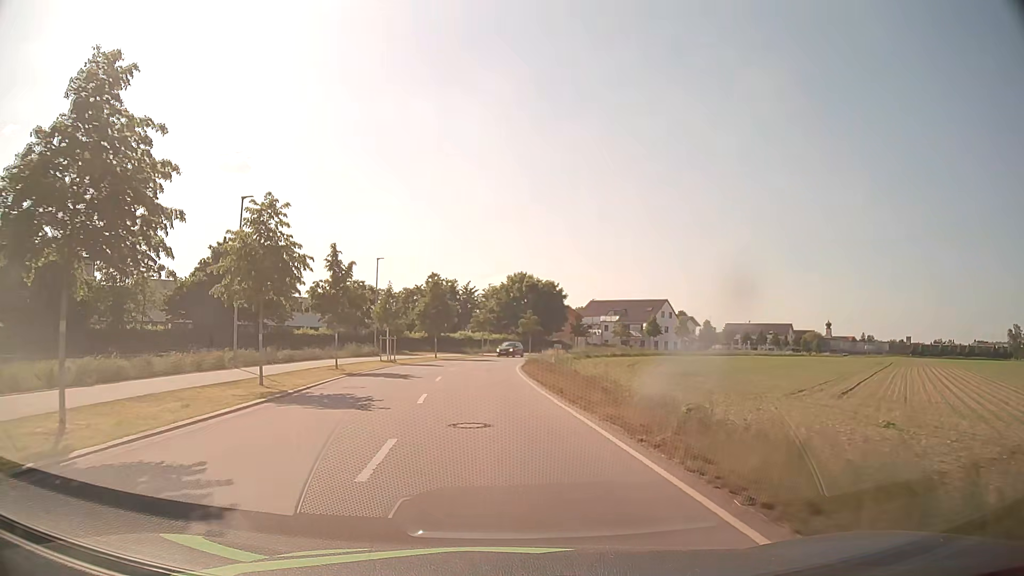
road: unclassified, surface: asphalt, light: Day
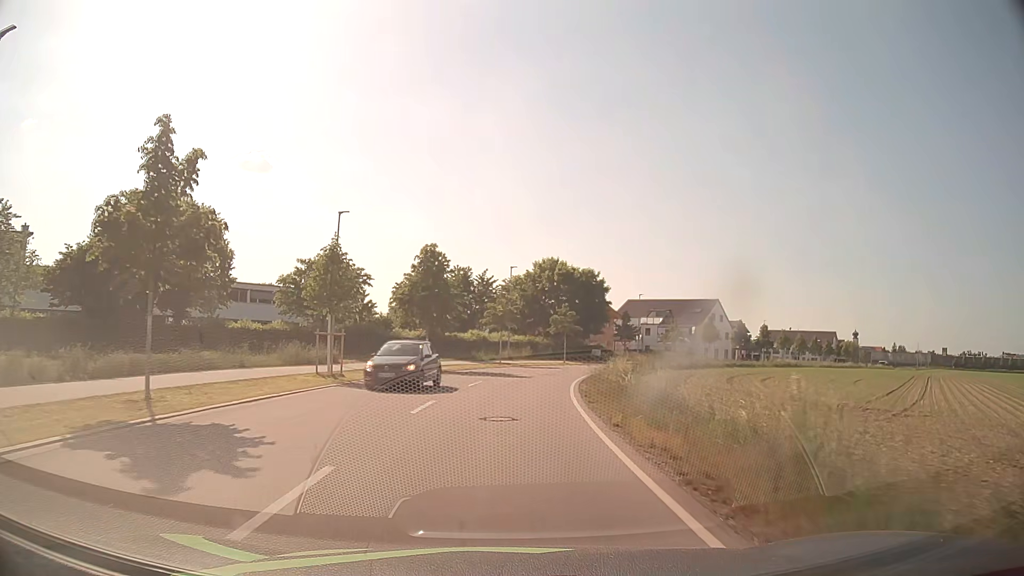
(-0.5, +20.6) m; -2°
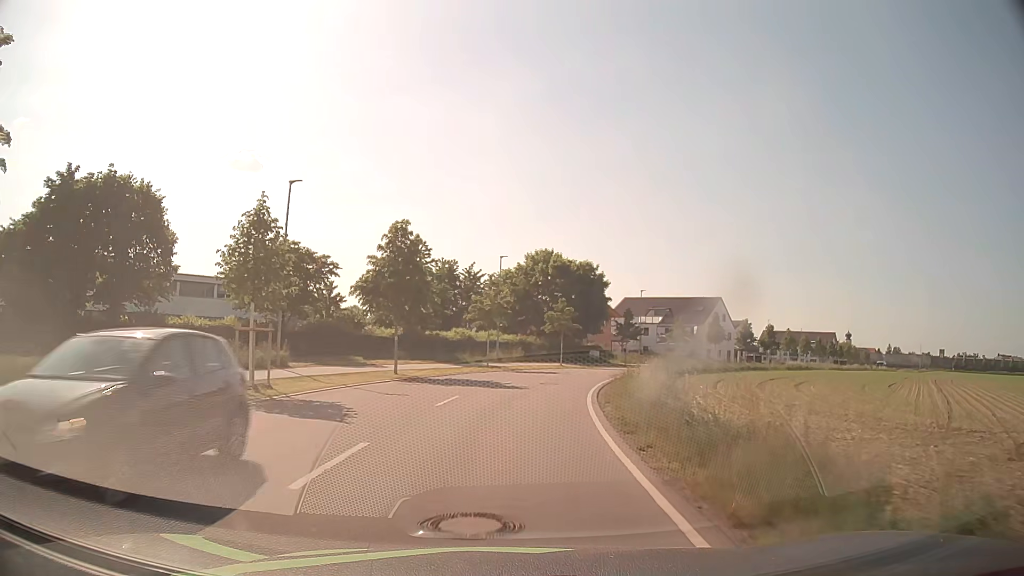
(0.0, +7.1) m; +1°
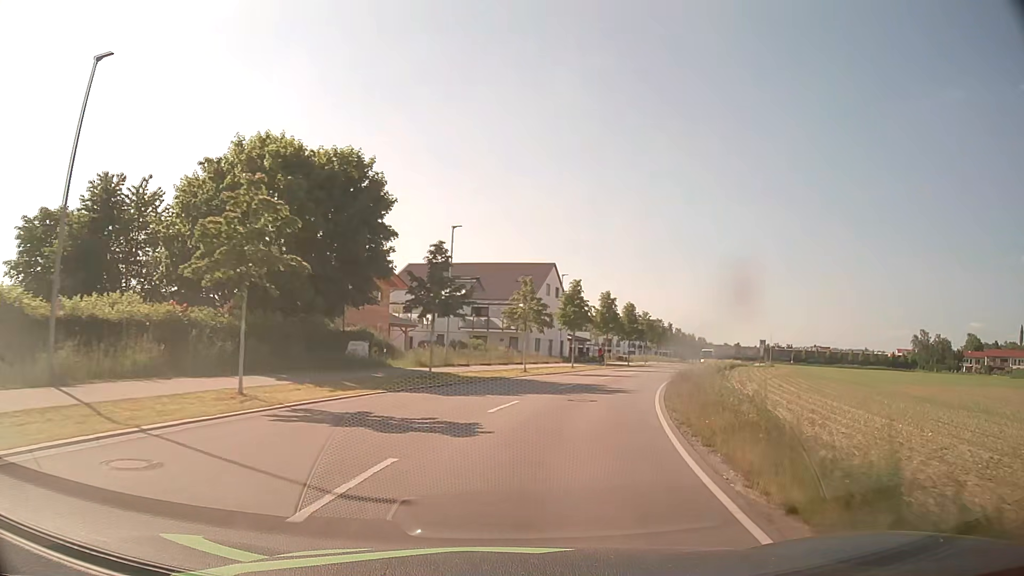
(+4.8, +36.1) m; +19°
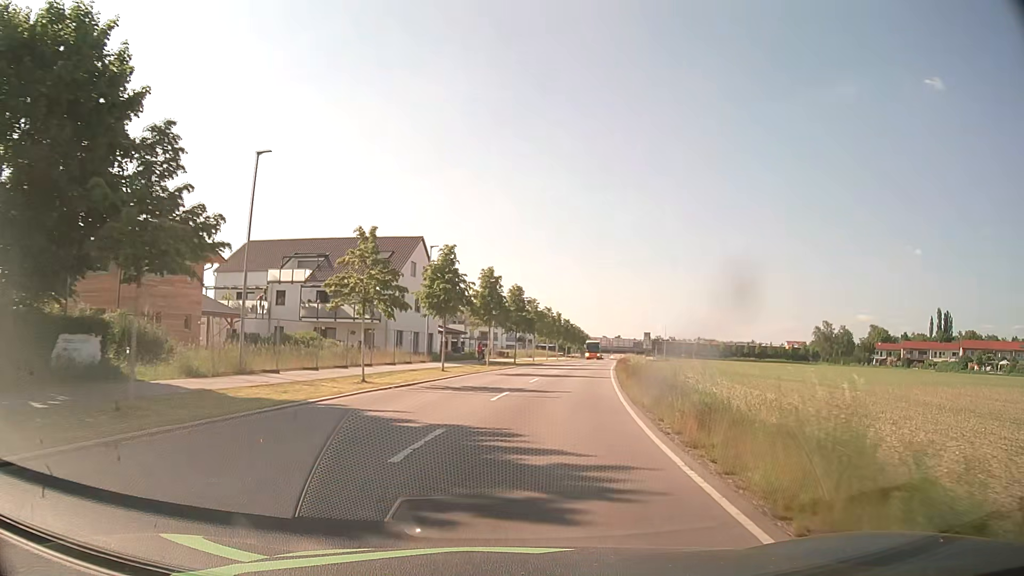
(+1.4, +14.8) m; +11°
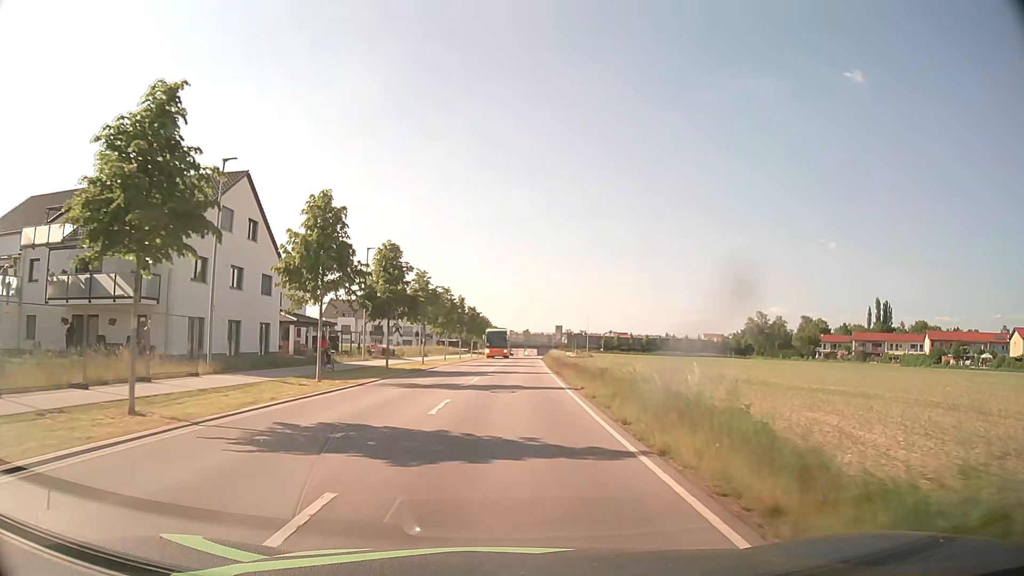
(+1.9, +22.5) m; +8°
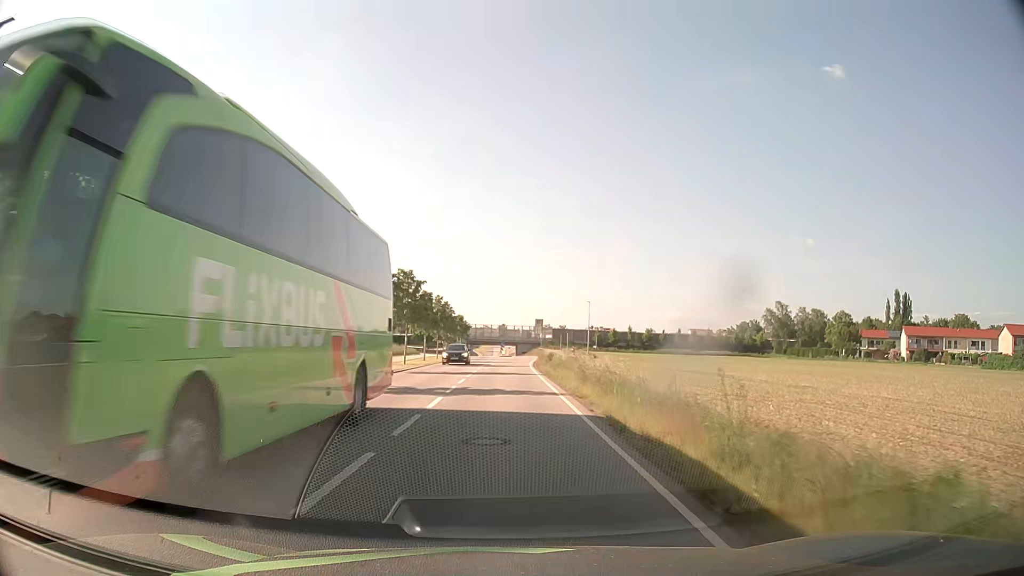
(+0.8, +38.2) m; +2°
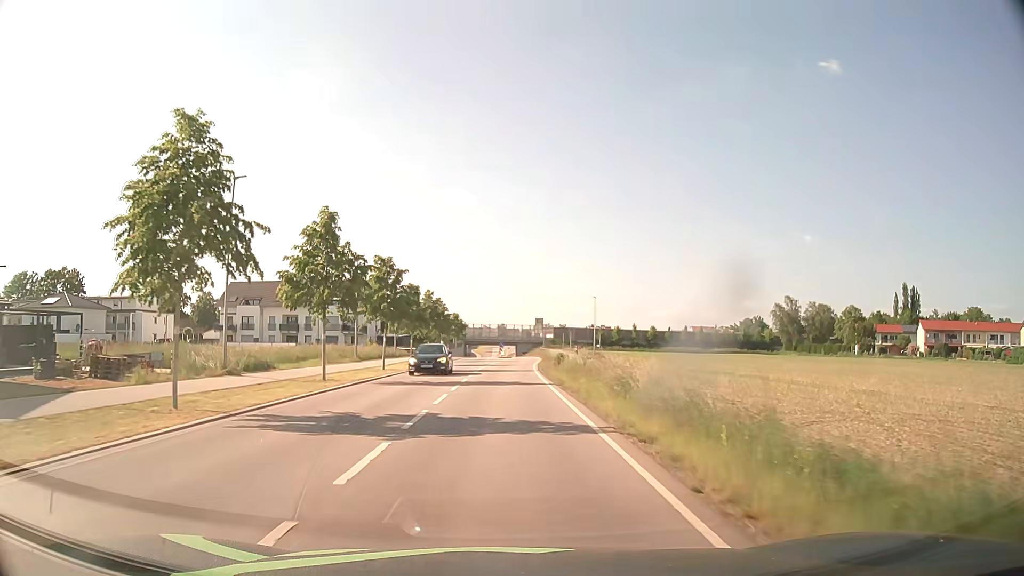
(0.0, +7.7) m; 0°
(0, +10) (0, +20) (0, +30) (+1, +40) (+1, +50) (+2, +60) (+2, +70) (+3, +80) (+3, +90) (+2, +100) m
